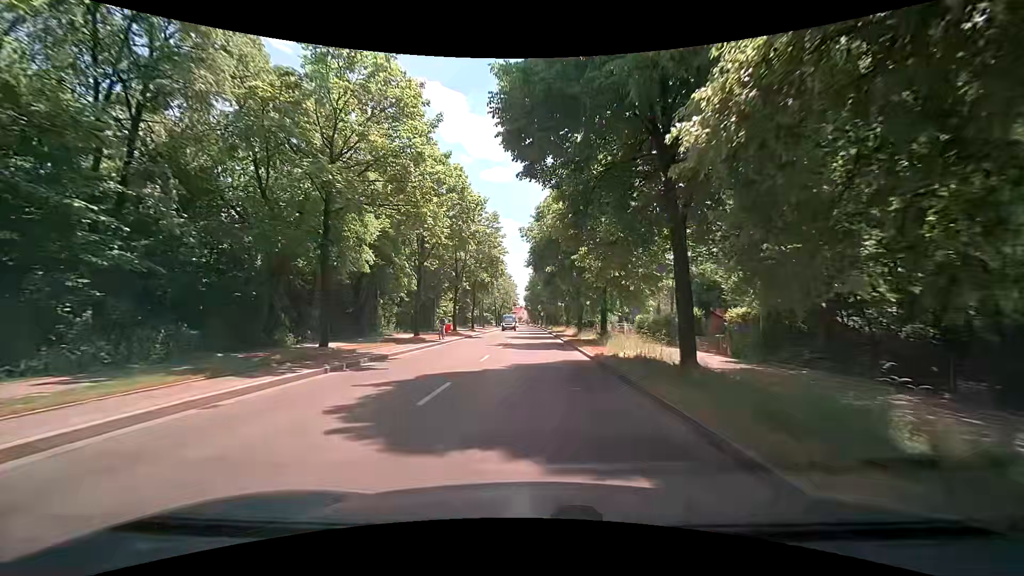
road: secondary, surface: asphalt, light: Day
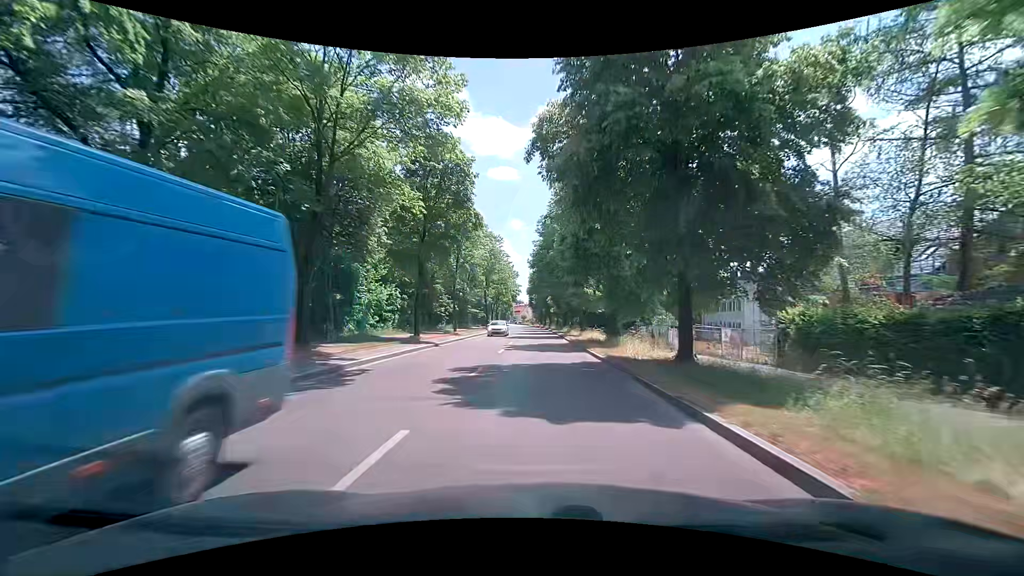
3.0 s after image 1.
(0.0, +32.2) m; -1°
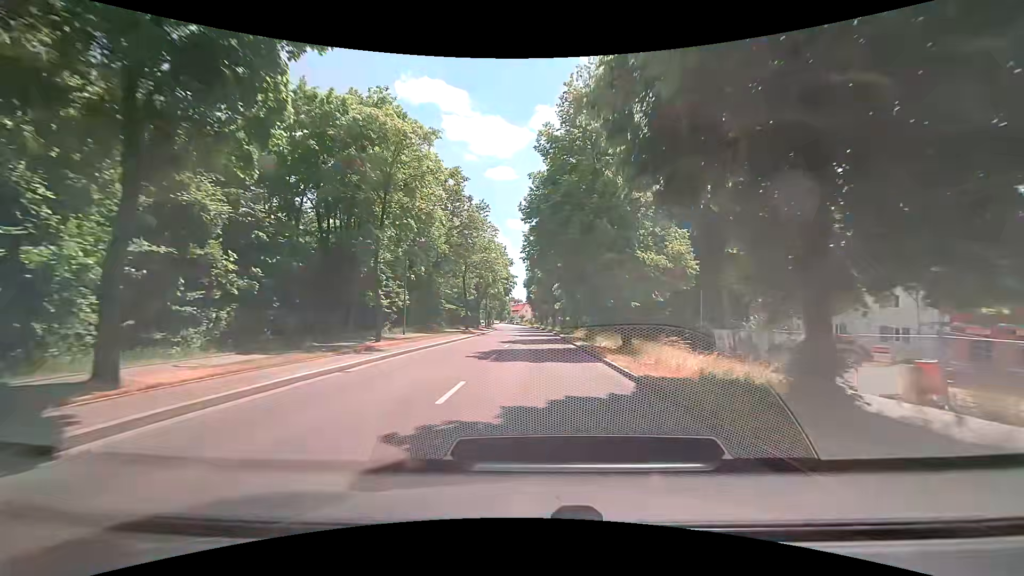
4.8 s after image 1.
(+0.3, +22.3) m; +1°
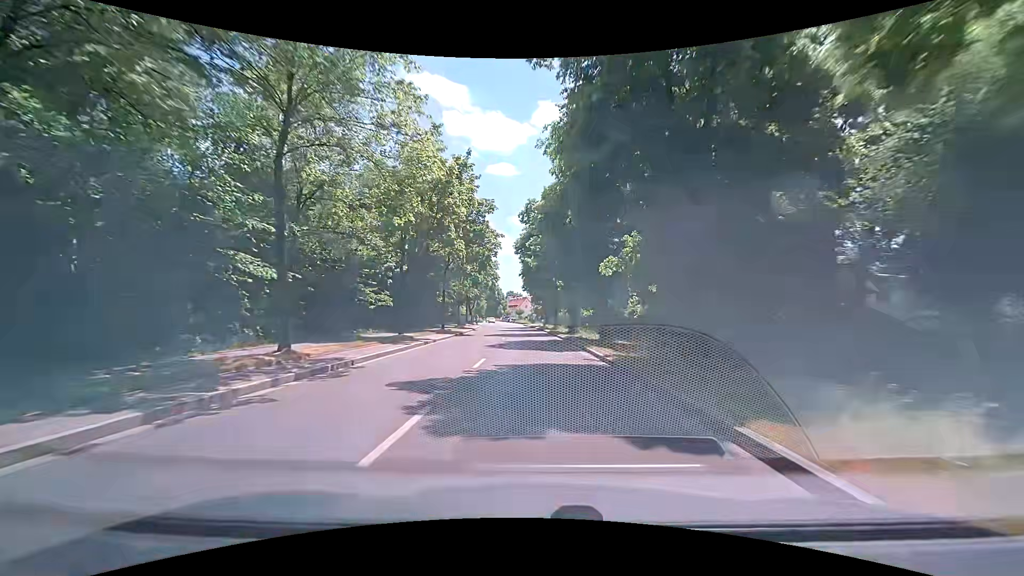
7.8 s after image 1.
(-0.5, +39.6) m; -1°
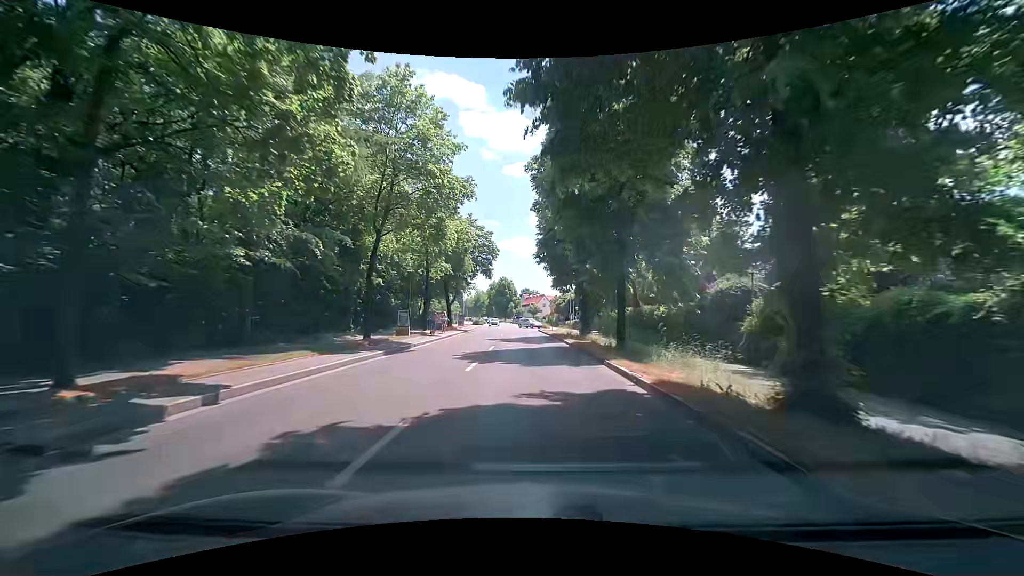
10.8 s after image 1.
(-0.5, +36.7) m; -2°
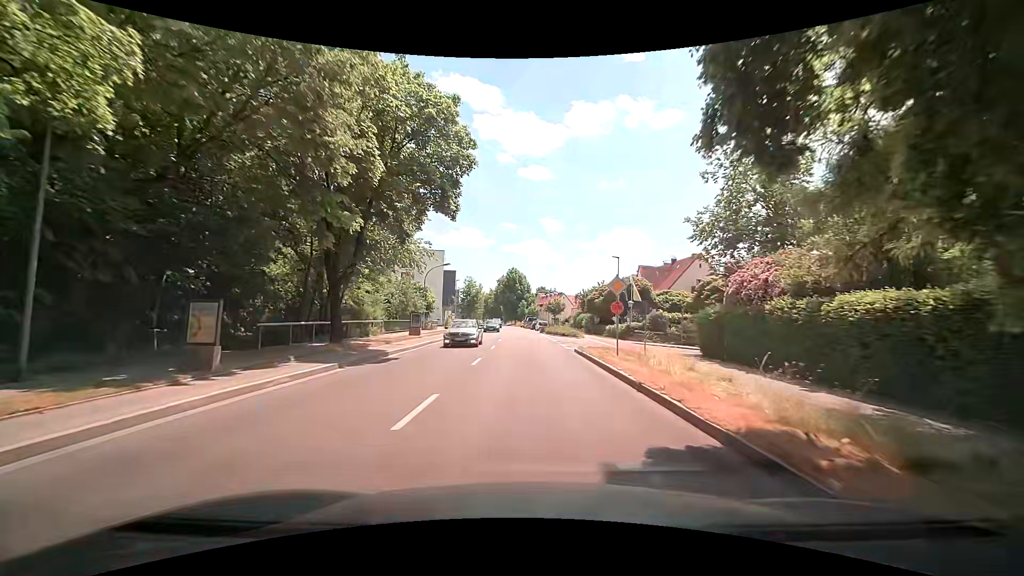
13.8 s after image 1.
(-0.5, +33.7) m; -2°
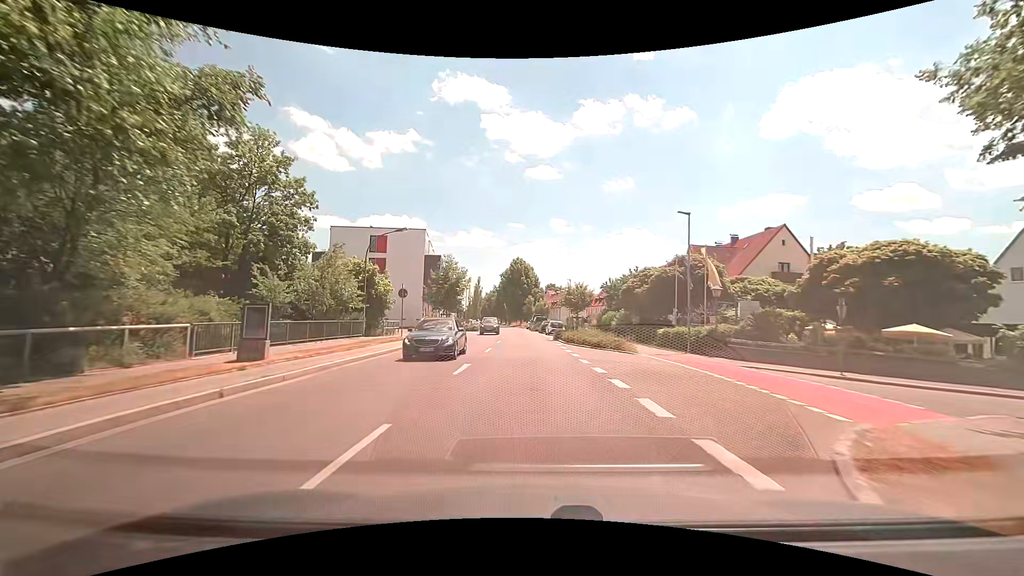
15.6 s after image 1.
(+0.1, +20.7) m; -1°
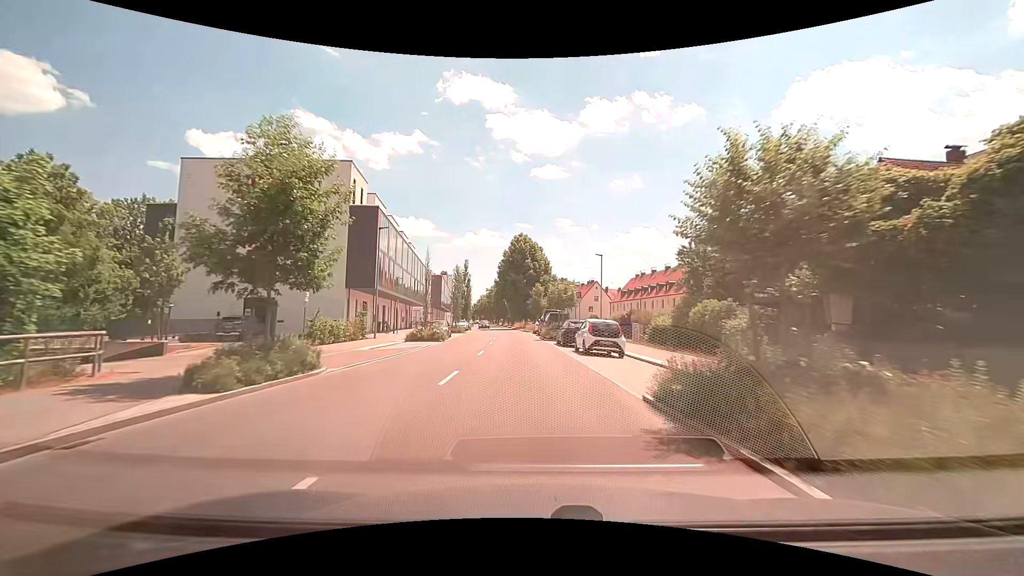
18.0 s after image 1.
(-0.3, +29.1) m; -1°
(0, +10) (0, +20) (-1, +30) (-1, +40) (-2, +50) (-3, +60) (-4, +70) (-5, +80) (-6, +90) (-8, +100) m
